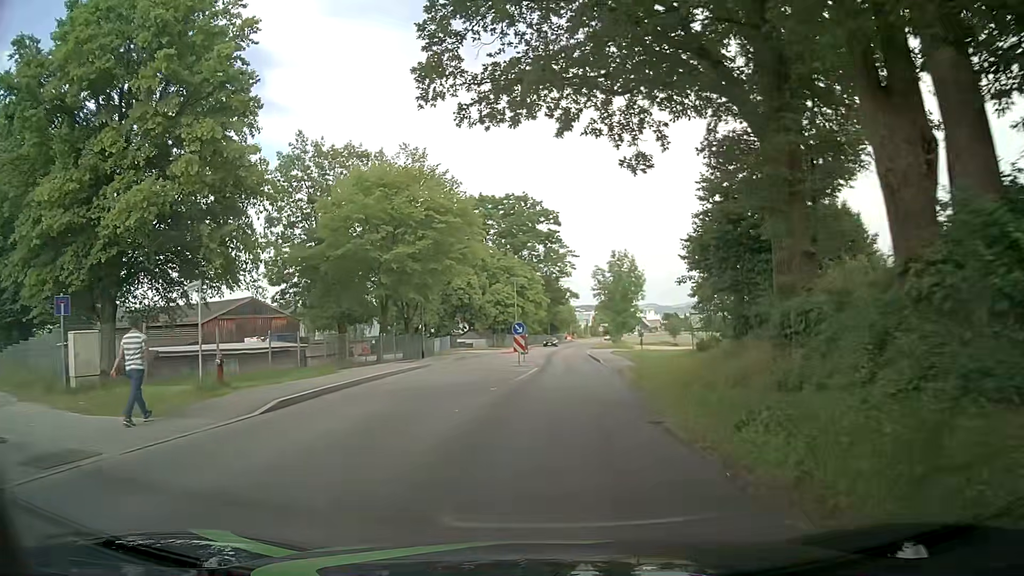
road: tertiary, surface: asphalt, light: Day
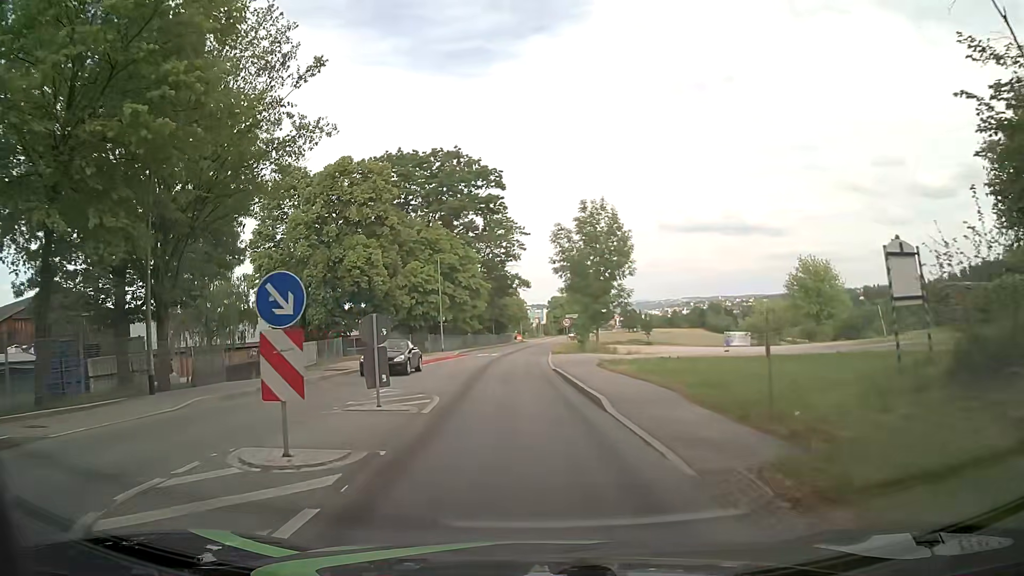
(+1.4, +24.2) m; +4°
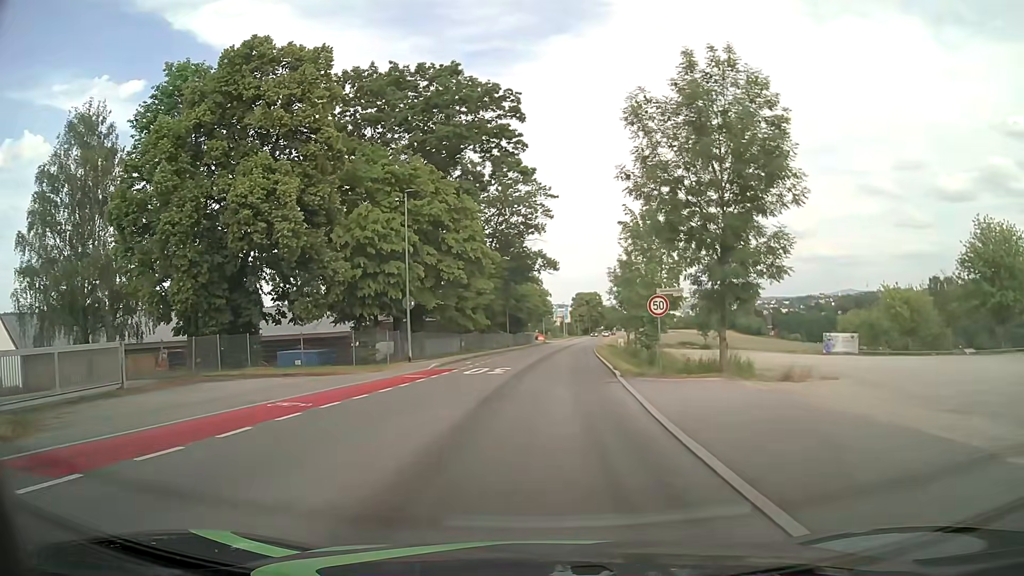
(-0.5, +24.1) m; 0°
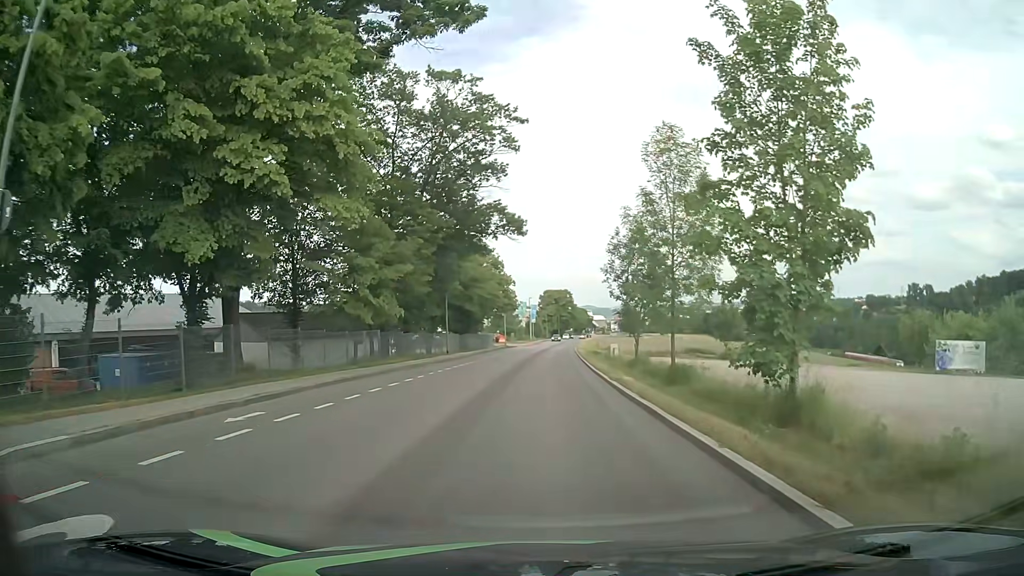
(+0.6, +24.2) m; +3°
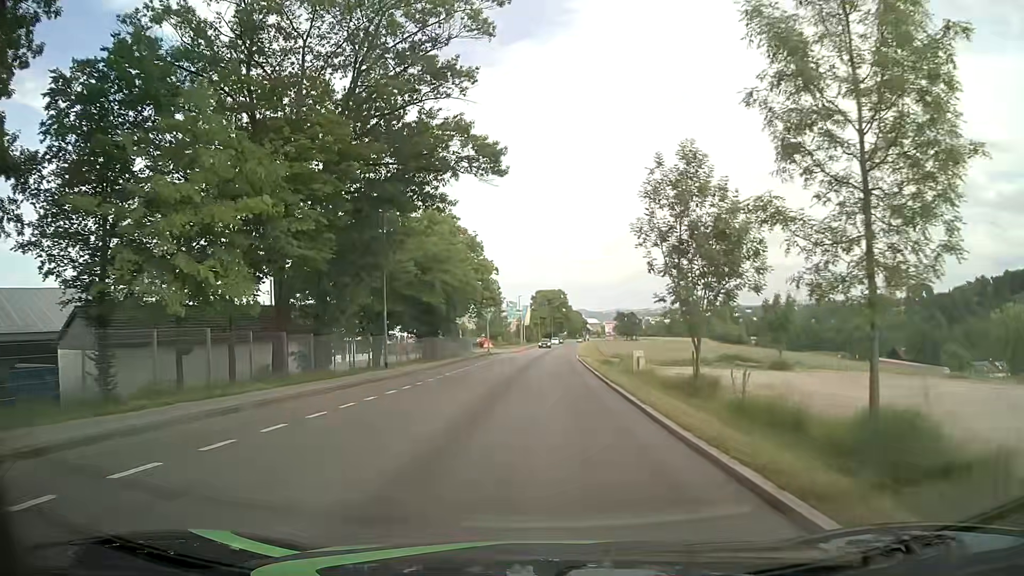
(+0.2, +16.9) m; +1°
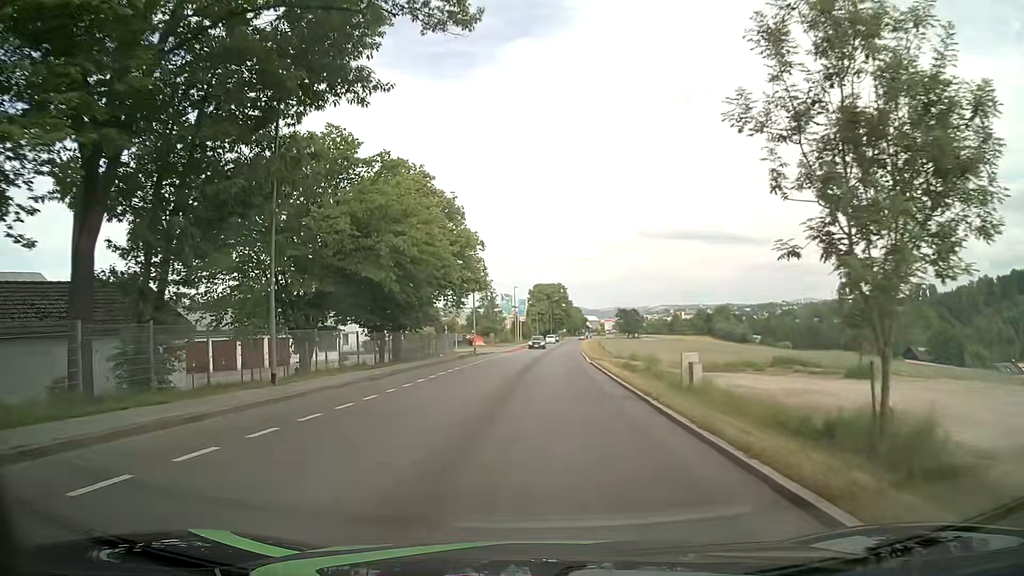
(-0.1, +13.1) m; -1°
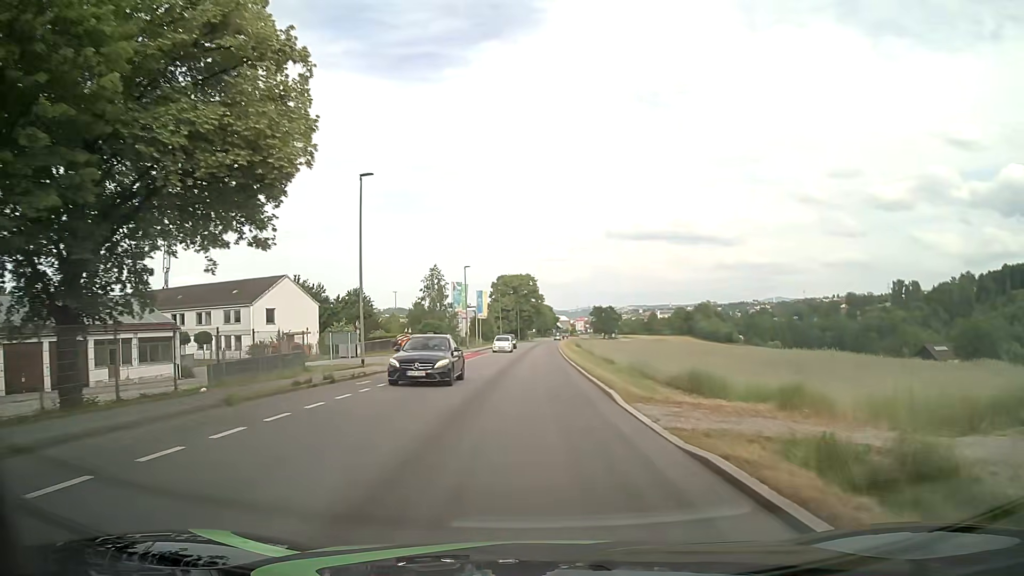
(+0.8, +28.3) m; +3°
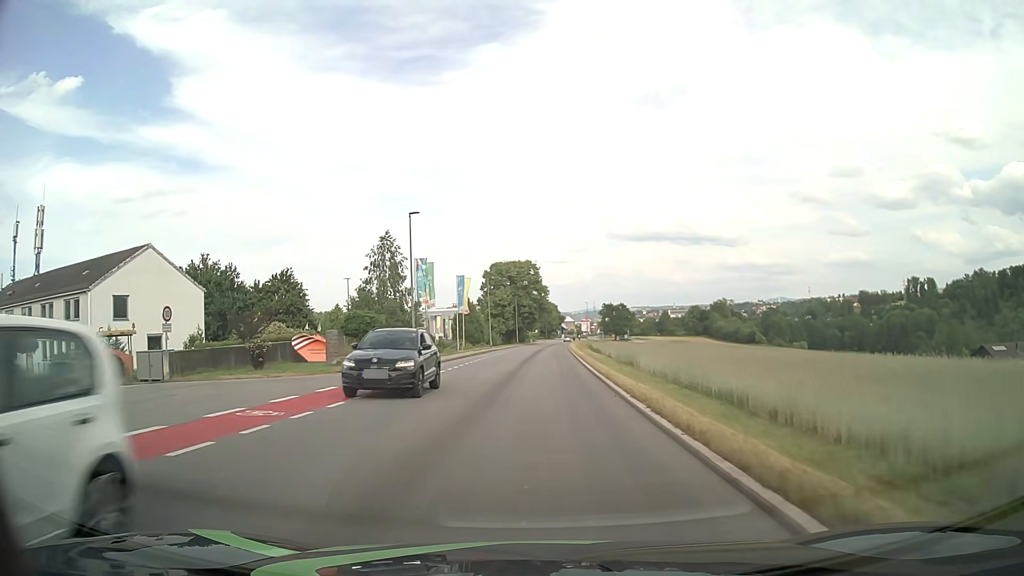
(+0.2, +29.6) m; 0°
(0, +10) (0, +20) (0, +30) (0, +40) (+1, +50) (+1, +60) (+1, +70) (+2, +80) (+2, +90) (+3, +100) m
